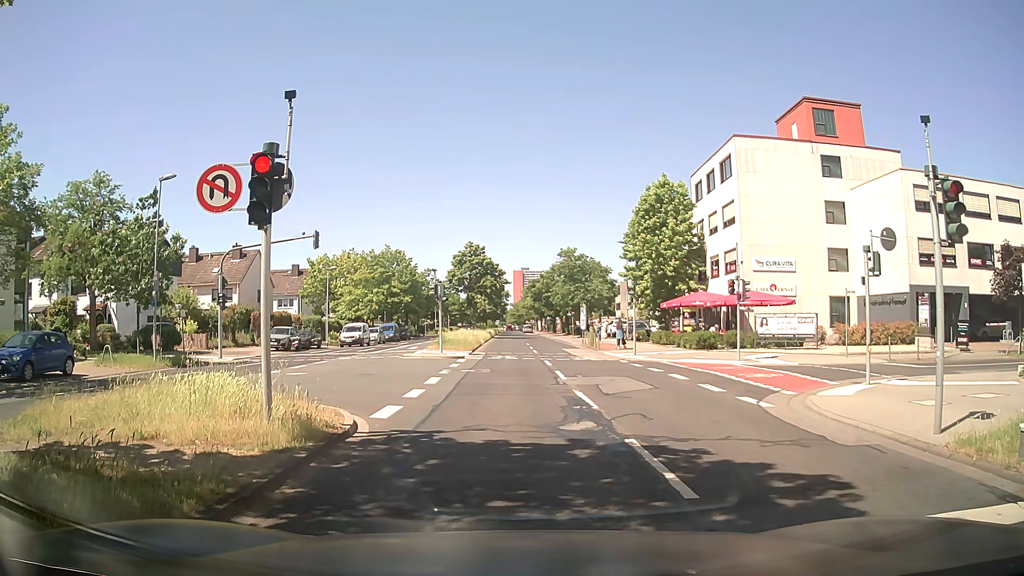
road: secondary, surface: asphalt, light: Day
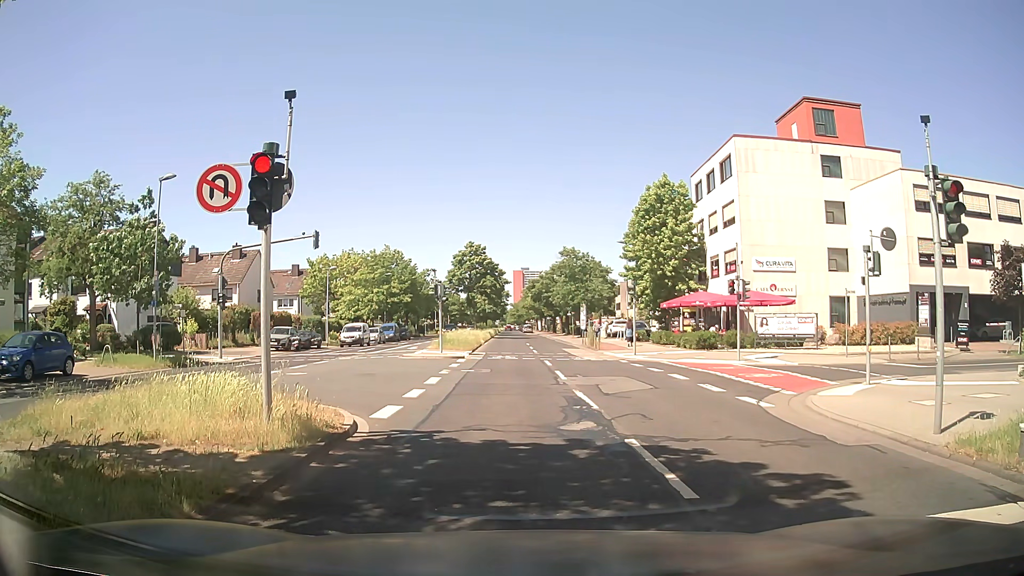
(0.0, 0.0) m; 0°
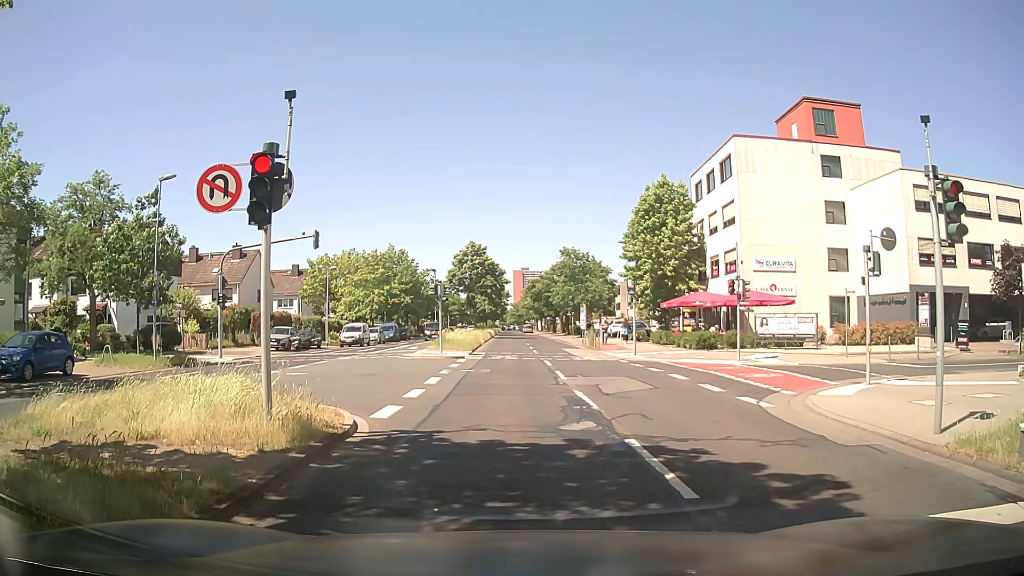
(0.0, 0.0) m; 0°
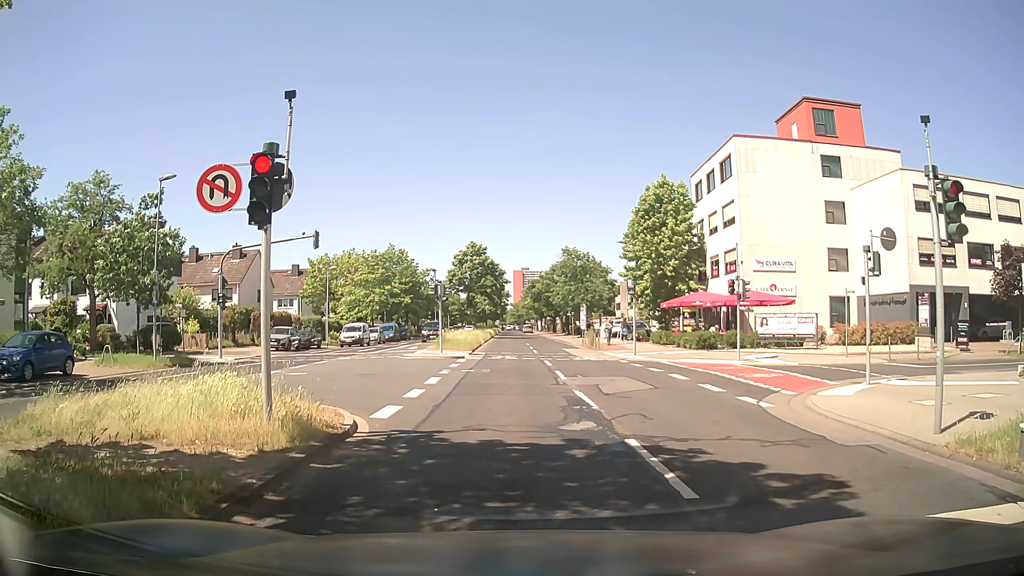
(0.0, 0.0) m; 0°
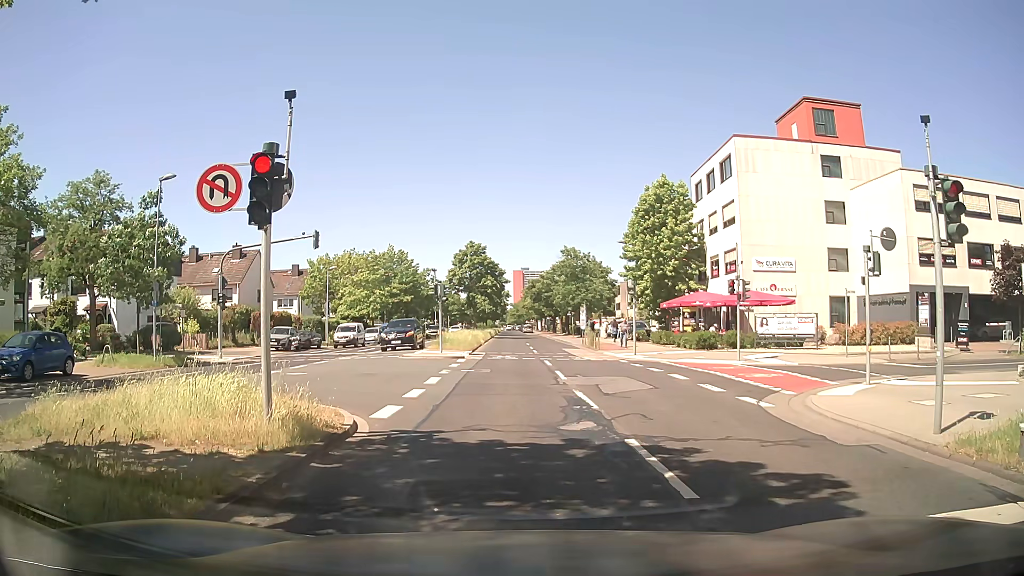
(0.0, 0.0) m; 0°
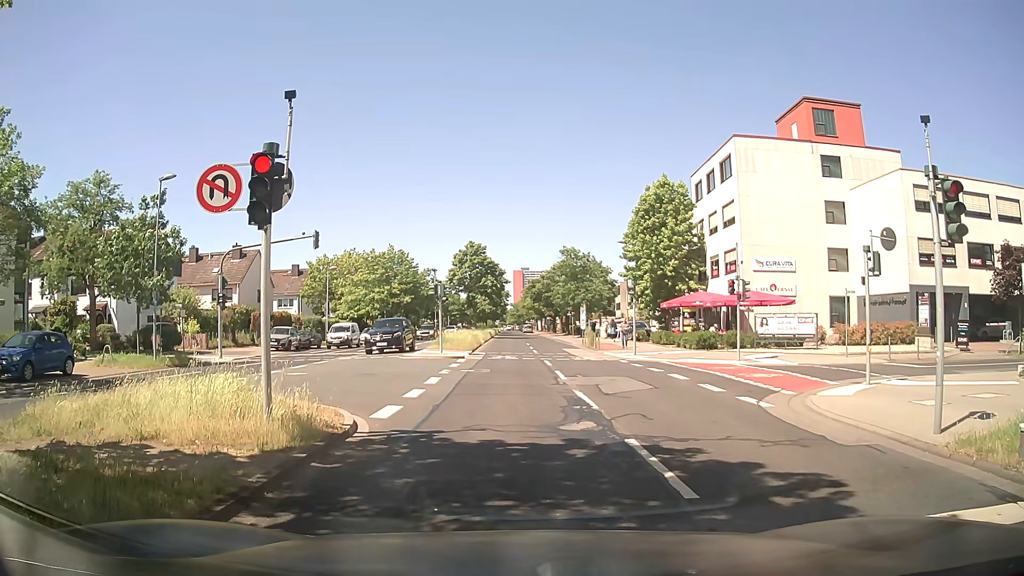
(0.0, 0.0) m; 0°
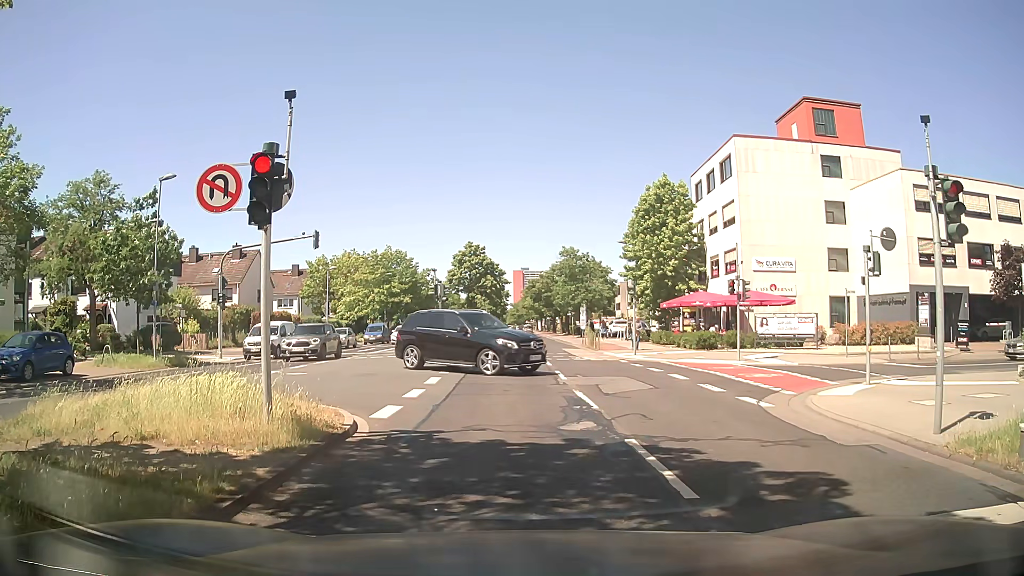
(0.0, 0.0) m; 0°
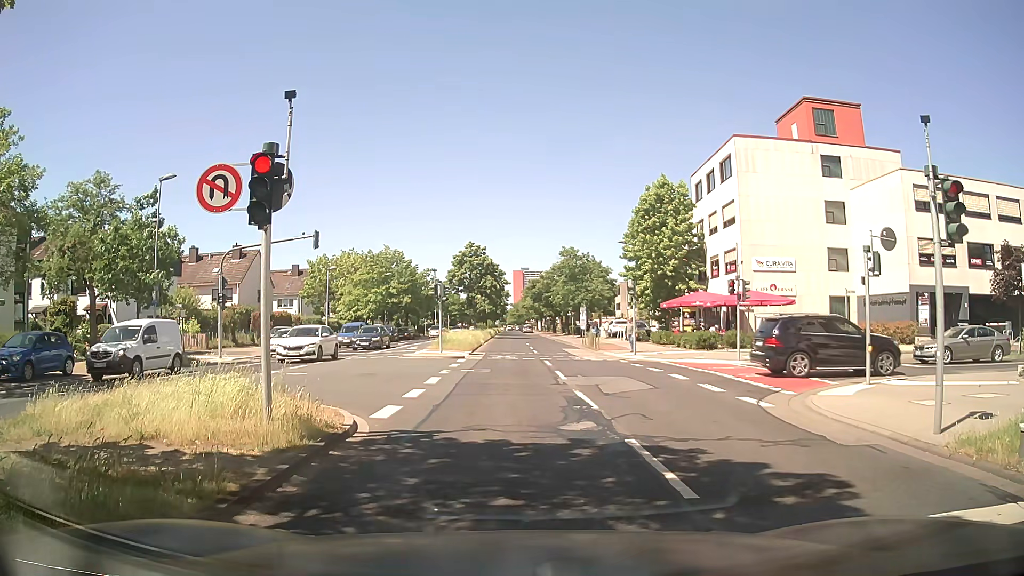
(0.0, 0.0) m; 0°
